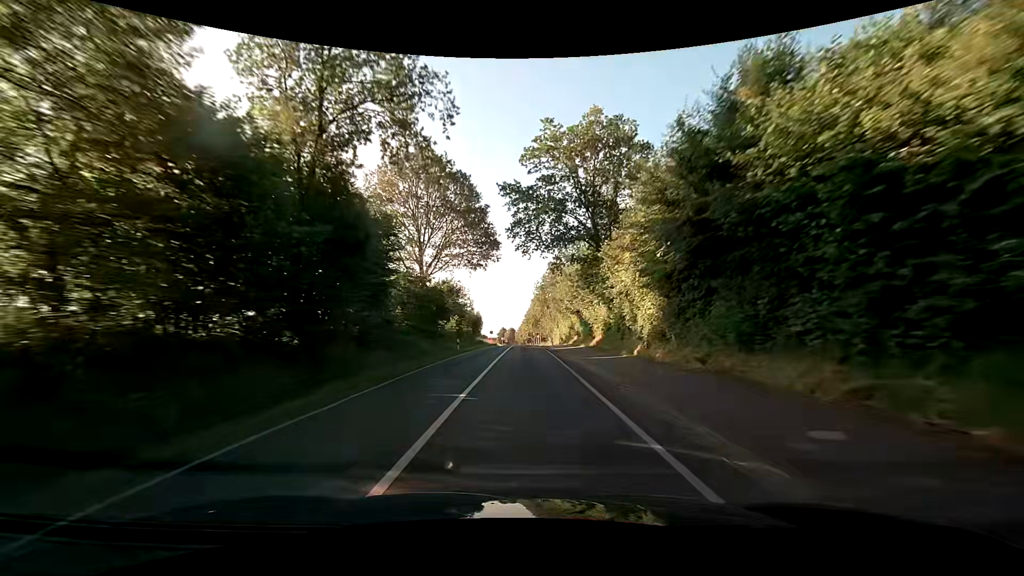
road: secondary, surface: asphalt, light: Day
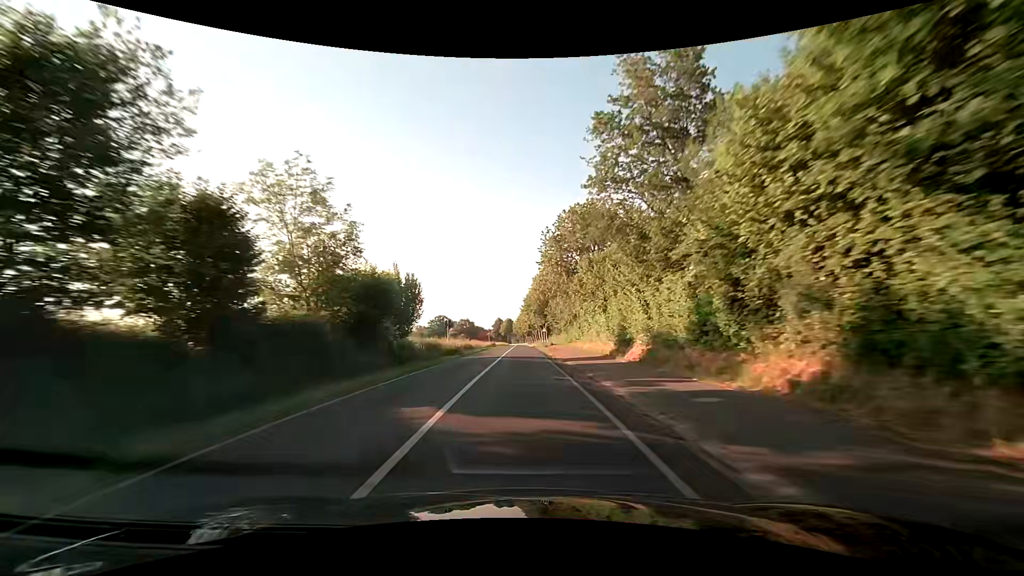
(+0.3, +48.1) m; 0°
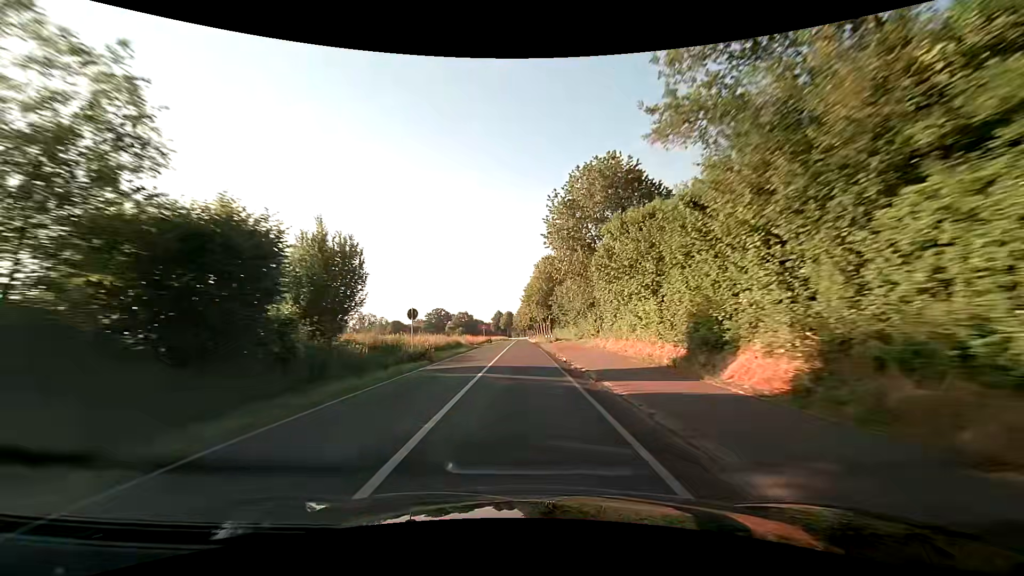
(0.0, +12.6) m; 0°
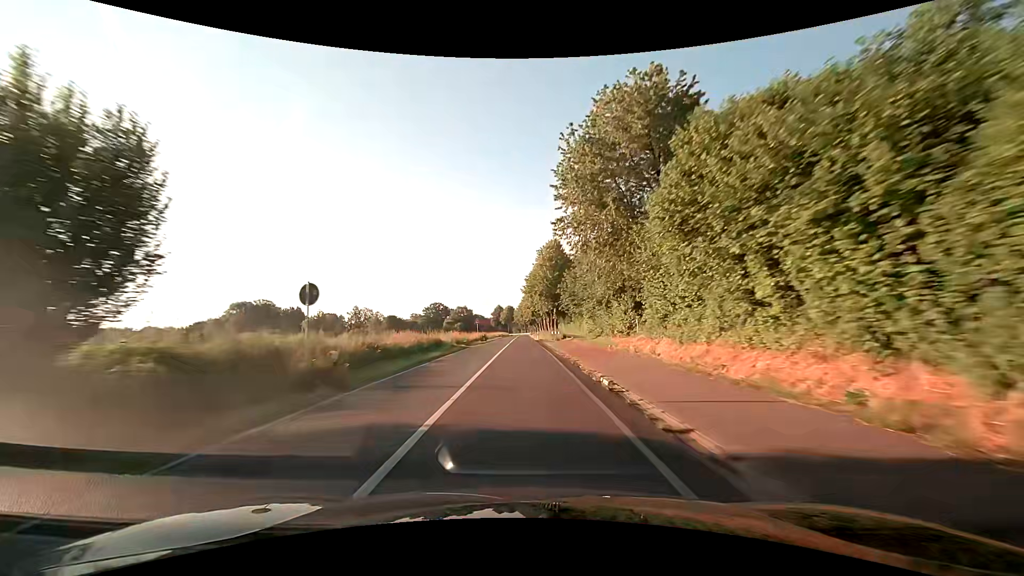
(0.0, +12.8) m; 0°
